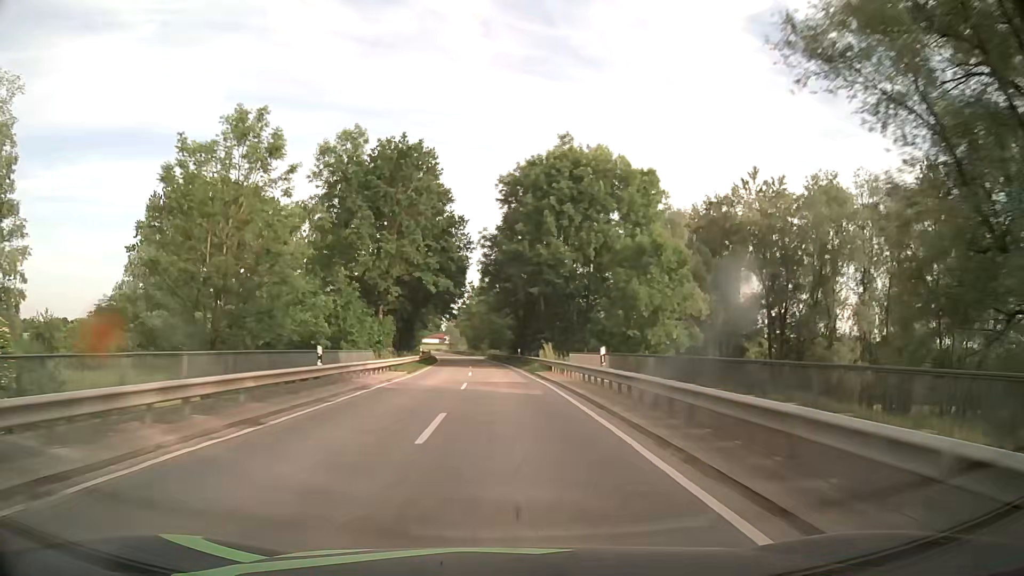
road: tertiary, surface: asphalt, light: Day
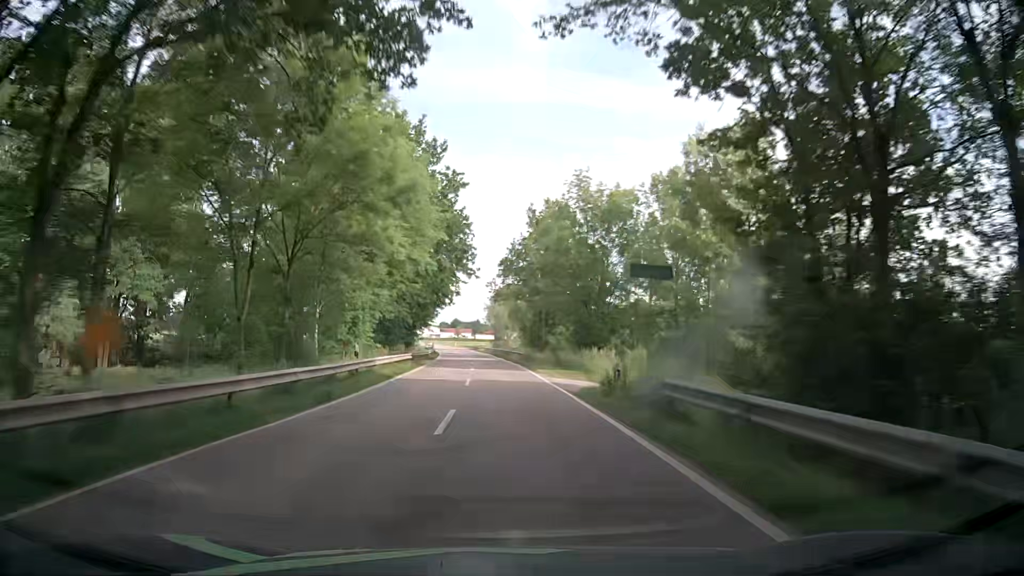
(-3.1, +71.3) m; -5°
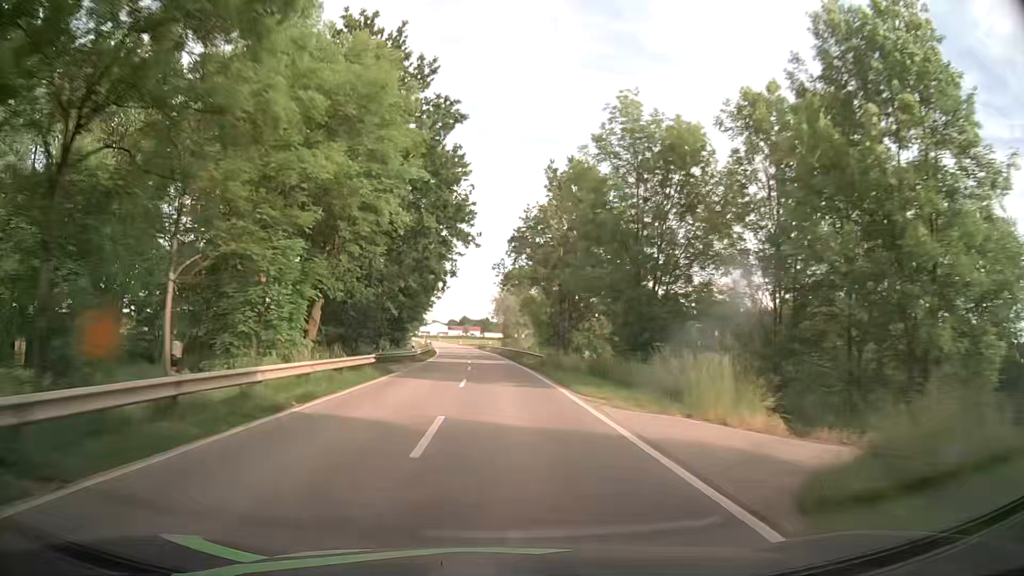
(-0.1, +14.3) m; -1°
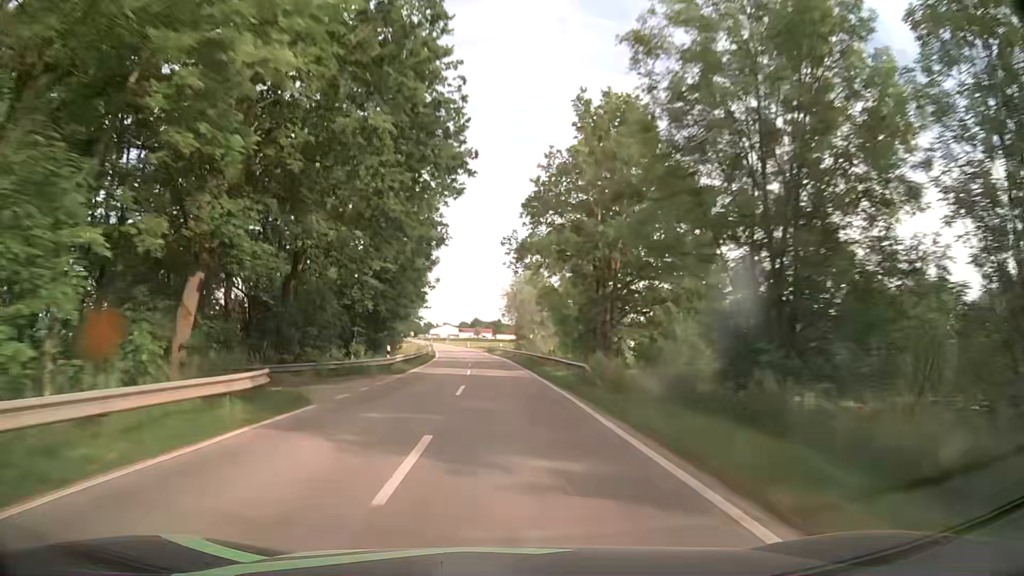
(-0.1, +14.3) m; -1°
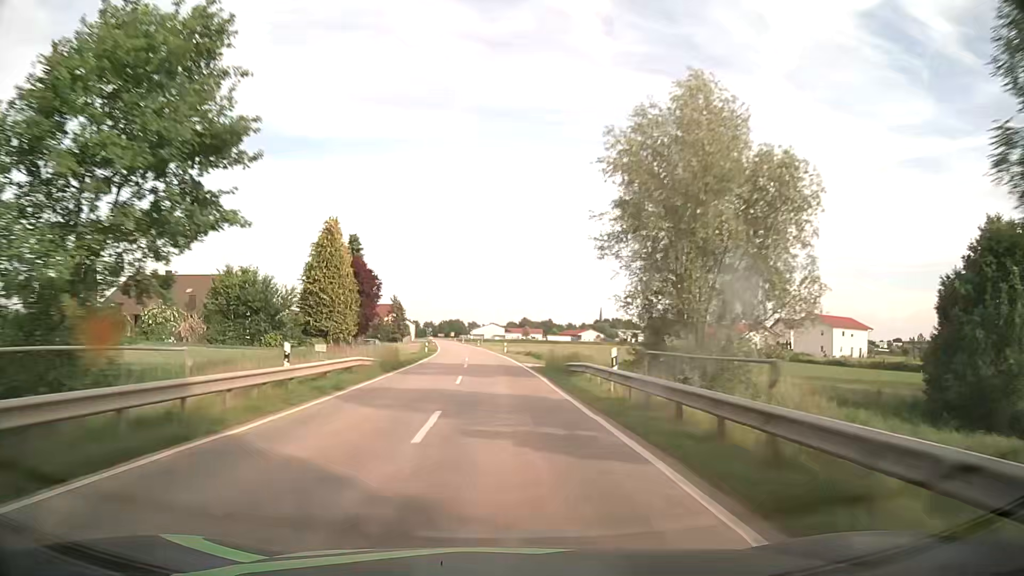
(-1.6, +56.9) m; -4°
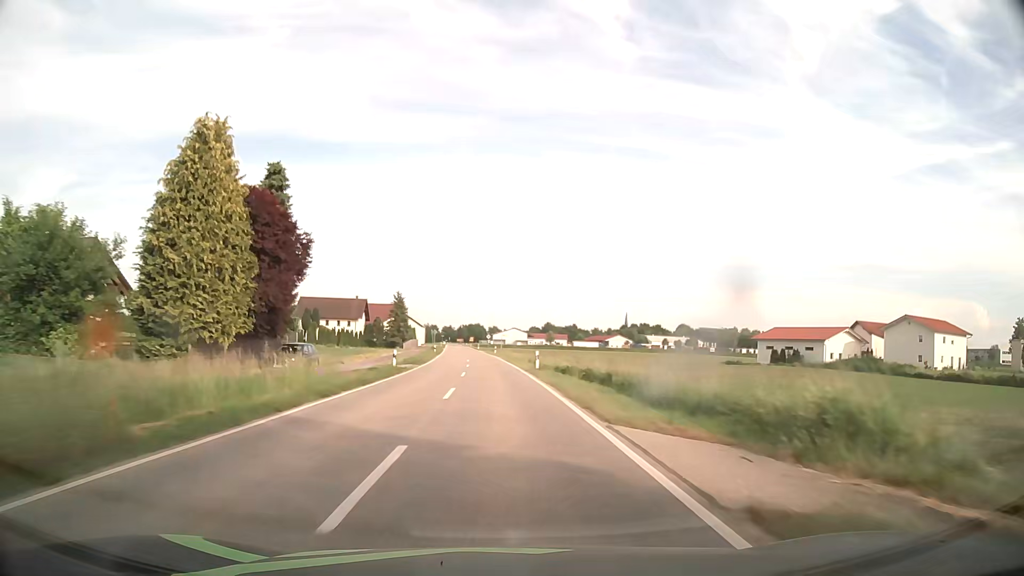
(-0.5, +28.3) m; -2°
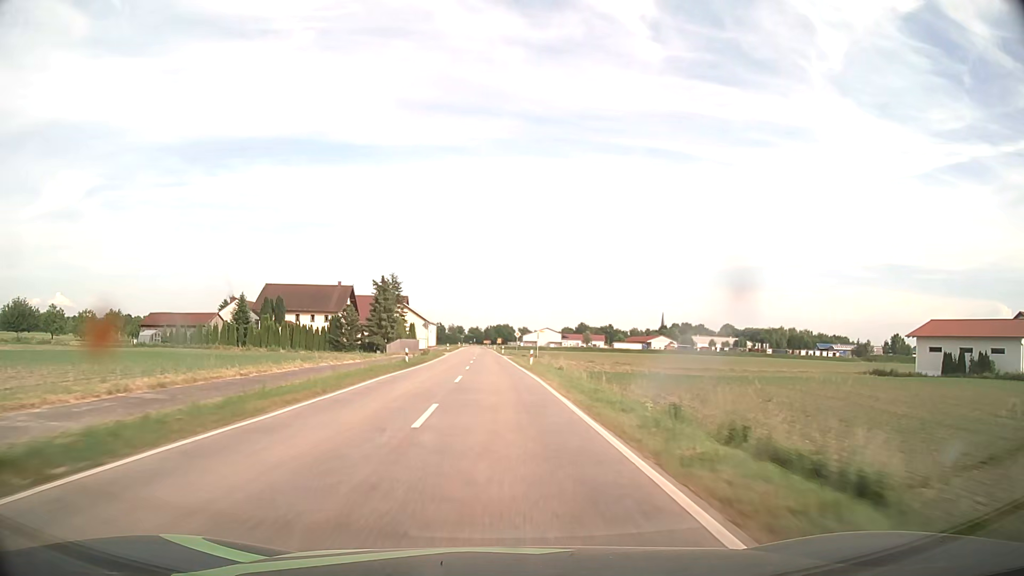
(-0.8, +42.5) m; -2°
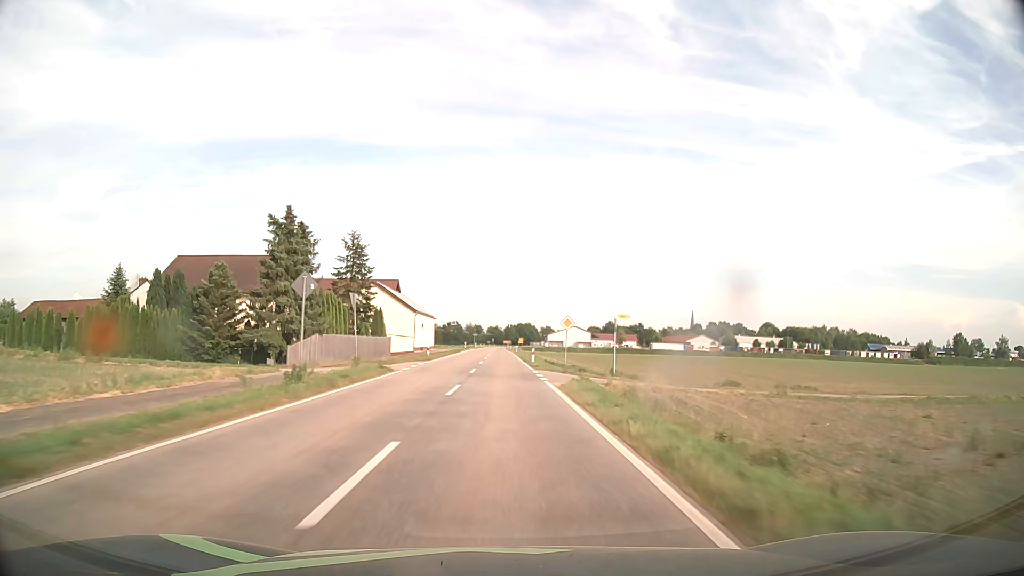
(-0.8, +42.5) m; -2°
(0, +10) (0, +20) (0, +30) (0, +40) (0, +50) (0, +60) (0, +70) (0, +80) (-1, +90) (-1, +100) m
